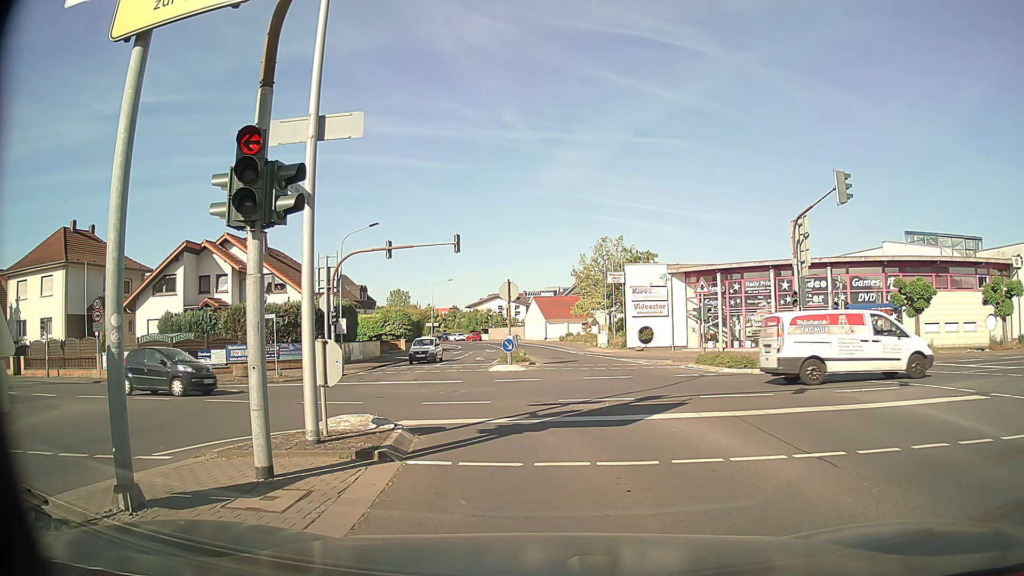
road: secondary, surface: asphalt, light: Day
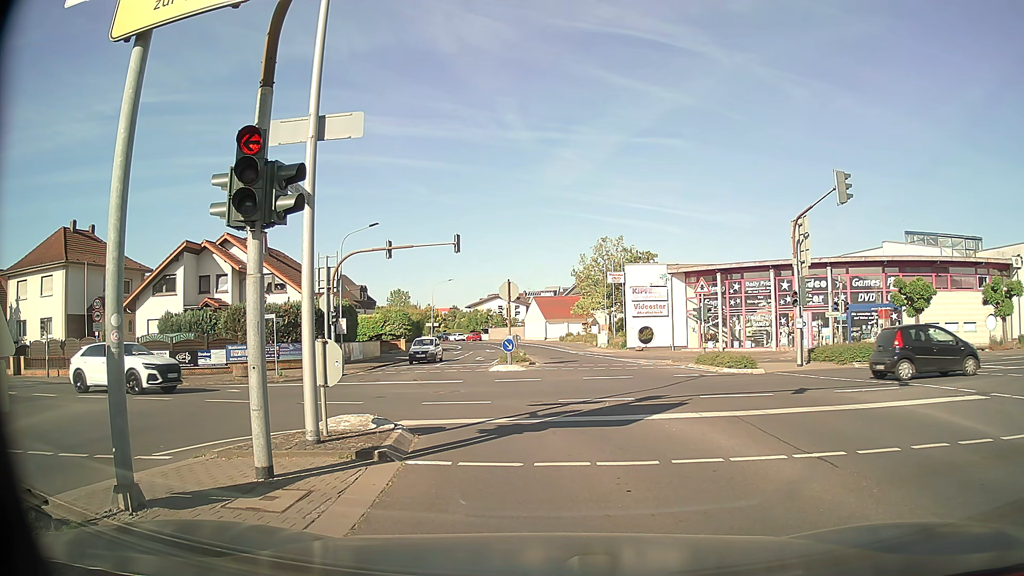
(0.0, 0.0) m; 0°
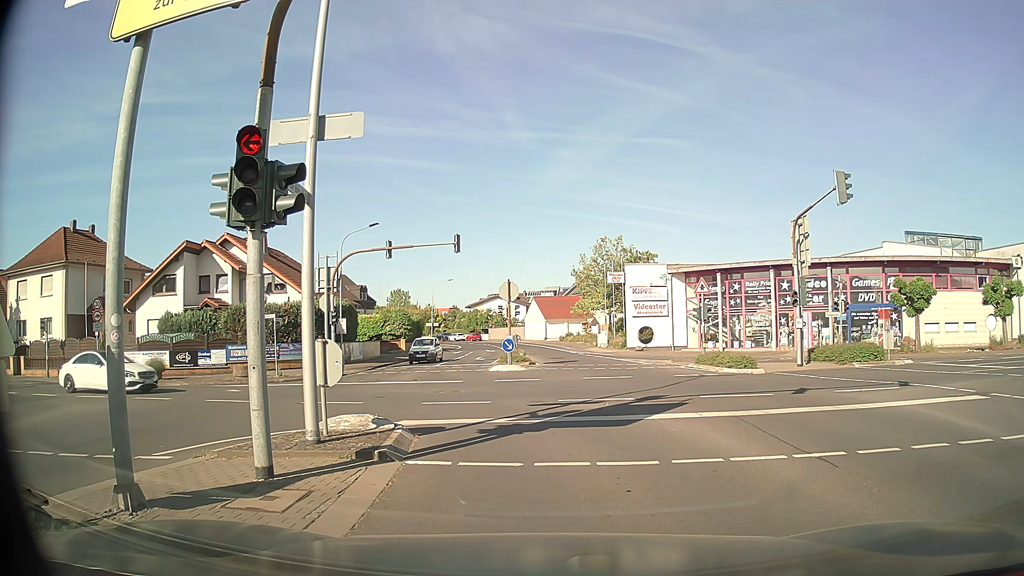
(0.0, 0.0) m; 0°
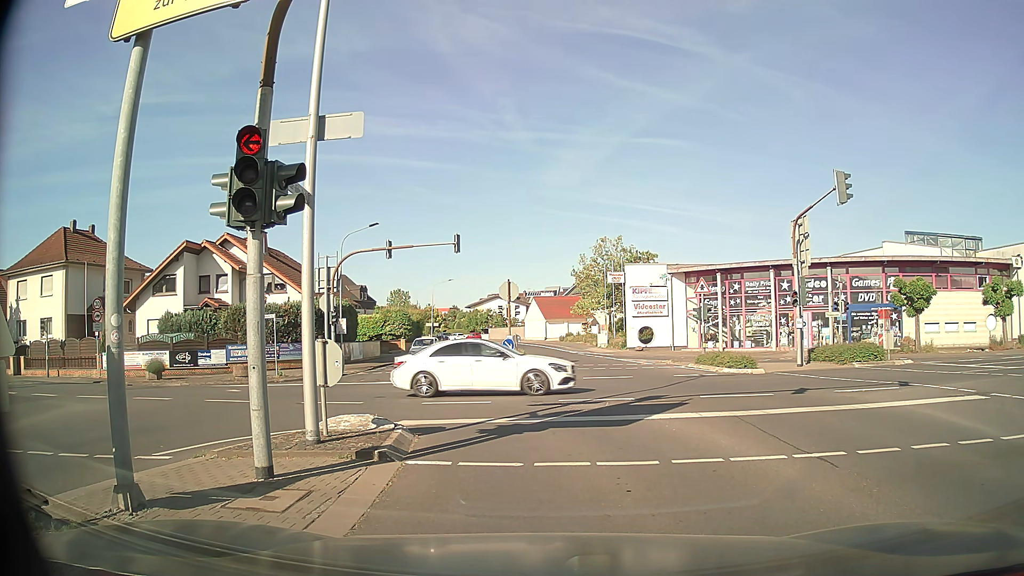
(0.0, 0.0) m; 0°
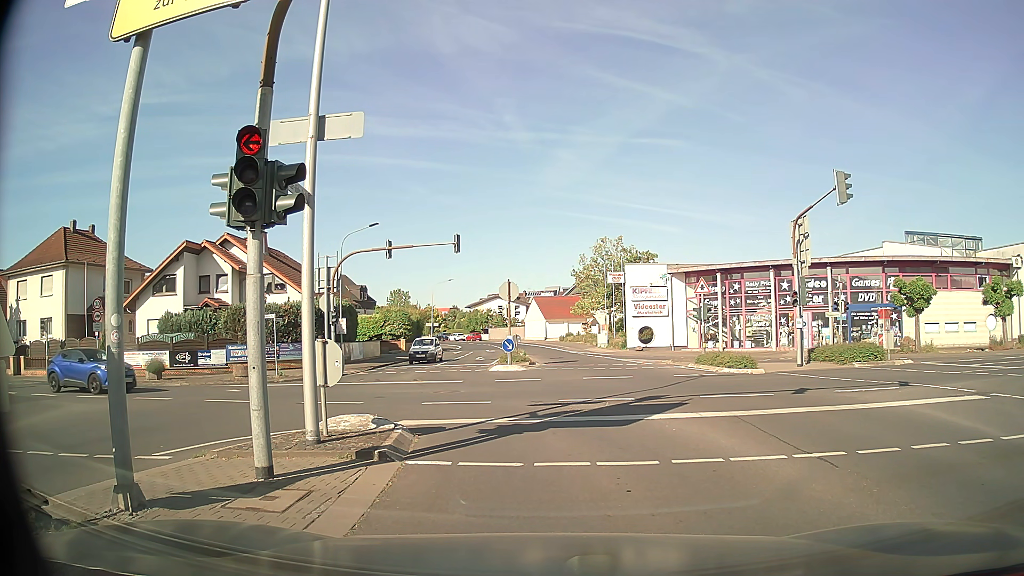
(0.0, 0.0) m; 0°
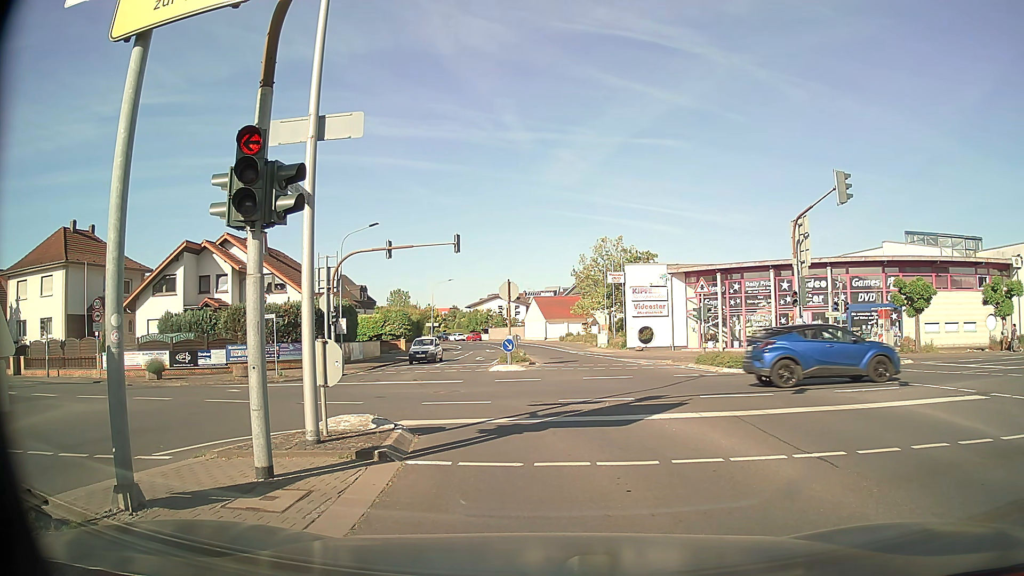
(0.0, 0.0) m; 0°
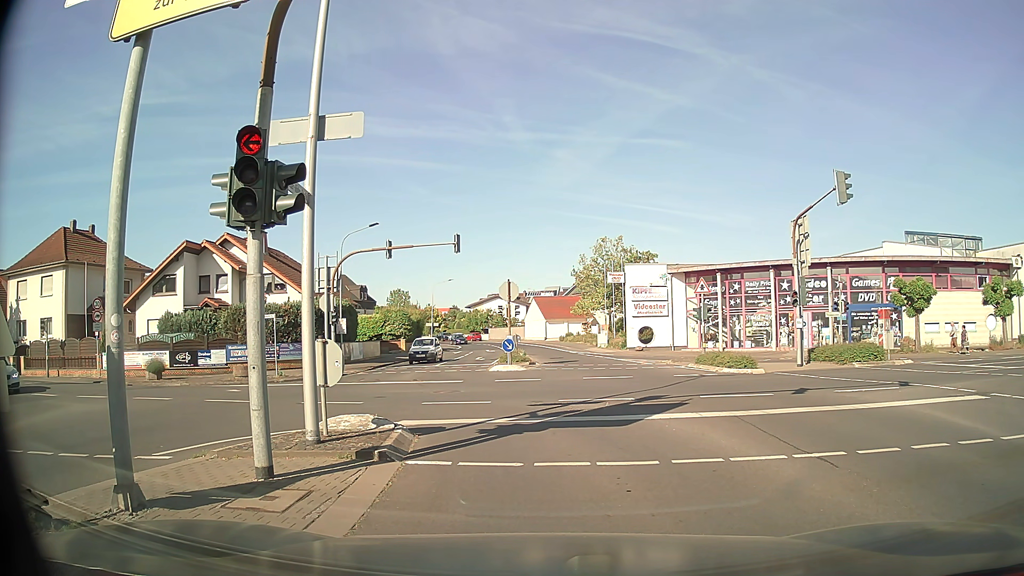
(0.0, 0.0) m; 0°
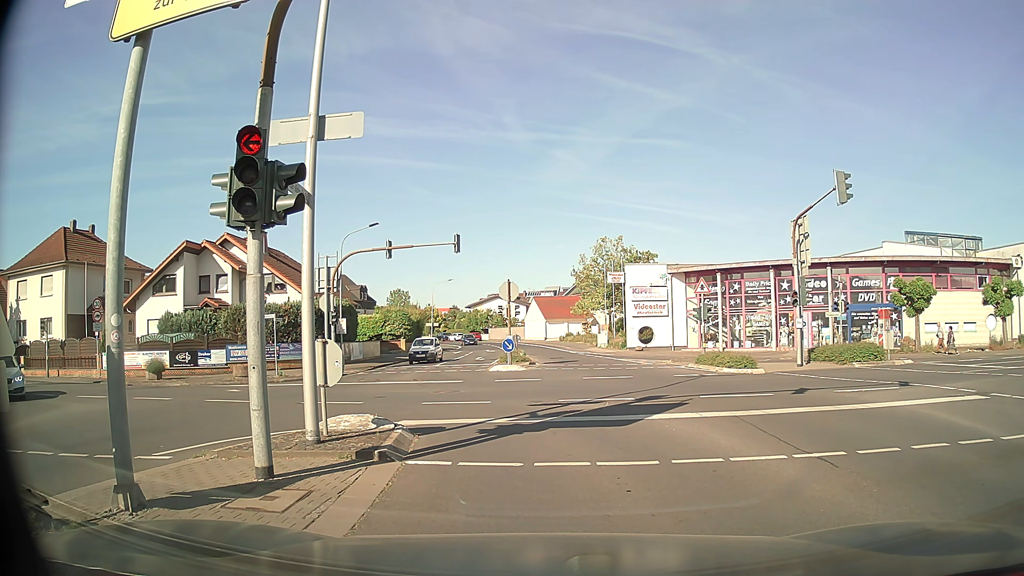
(0.0, 0.0) m; 0°
(0, +10) (-4, +19) (-13, +24) (-23, +26) (-33, +27) (-42, +29) (-52, +30) (-62, +32) (-72, +33) (-82, +34) m
